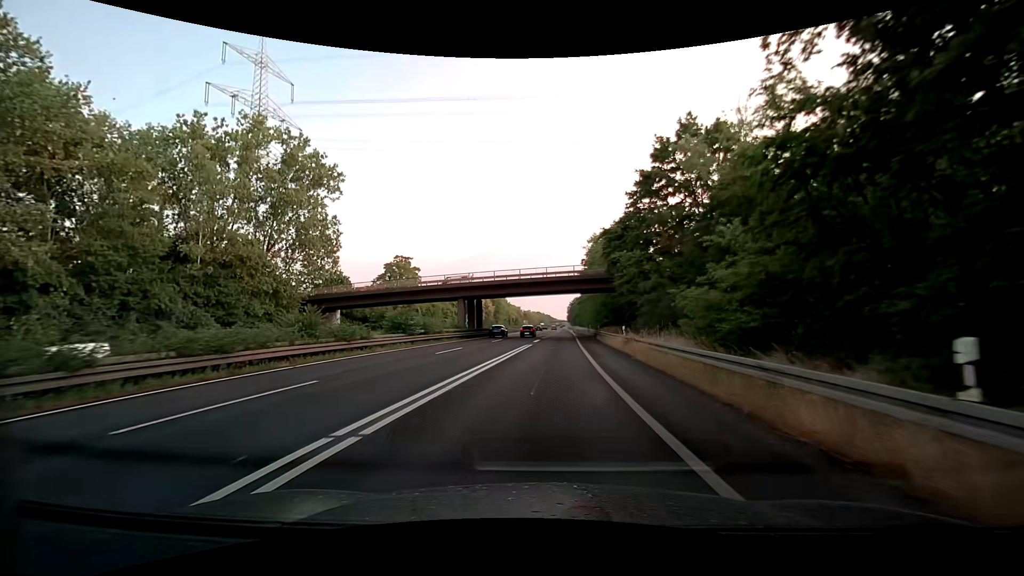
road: trunk_link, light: Day
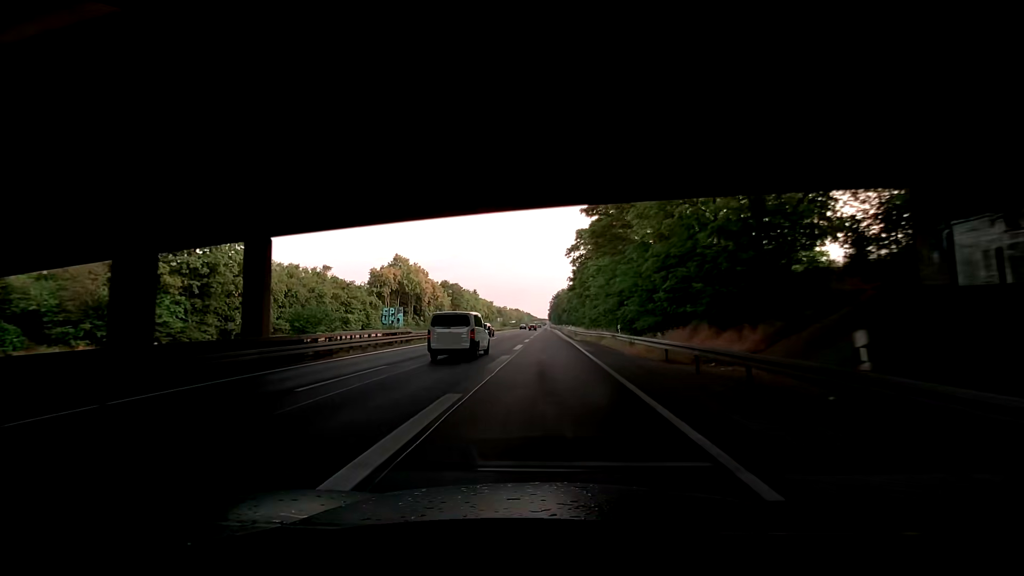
(+2.0, +50.5) m; +3°
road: trunk
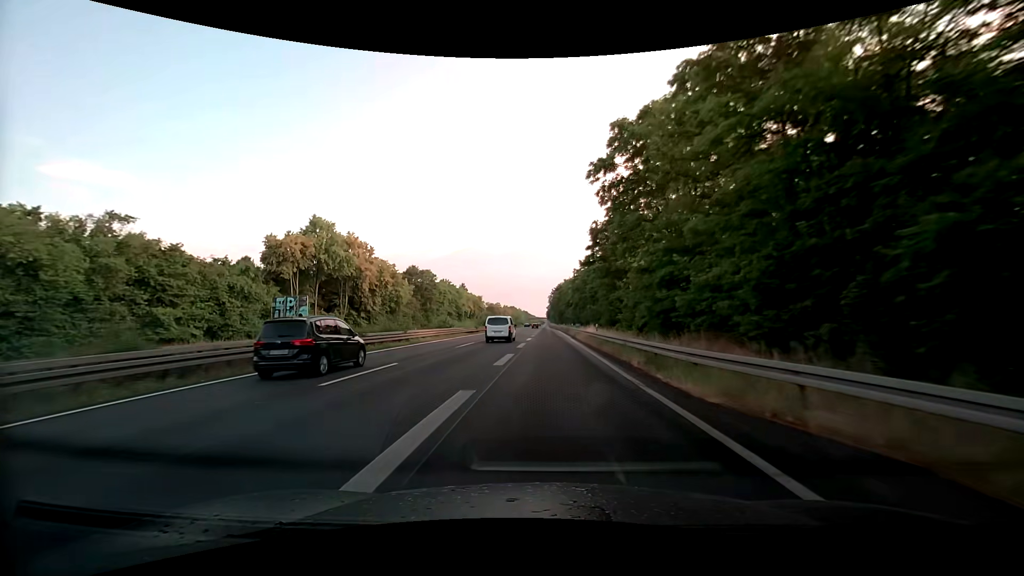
(-0.1, +35.9) m; 0°
(0, +10) (0, +20) (0, +30) (0, +40) (0, +50) (0, +60) (0, +70) (0, +80) (0, +90) (0, +100) m
